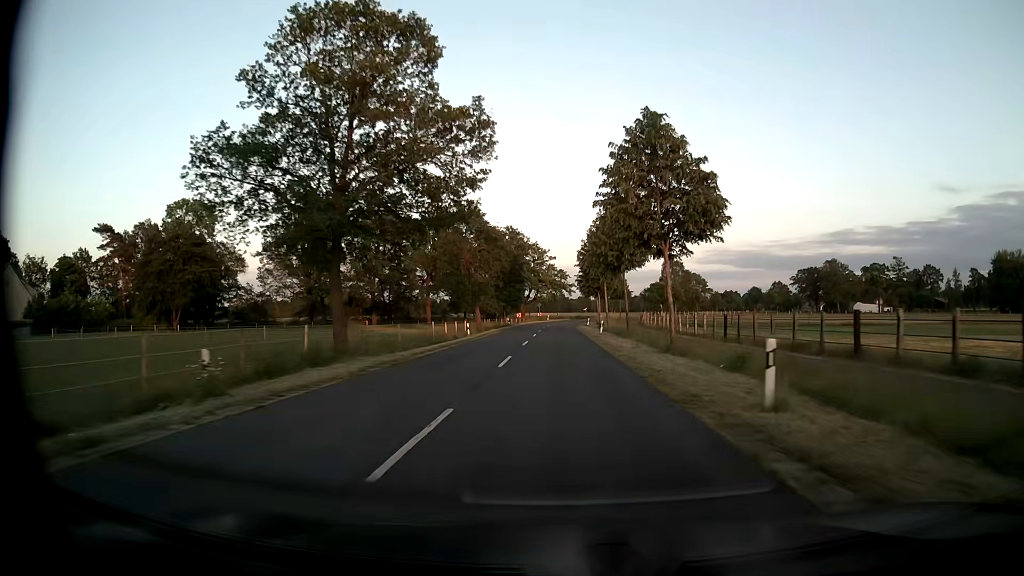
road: secondary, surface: asphalt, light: Day
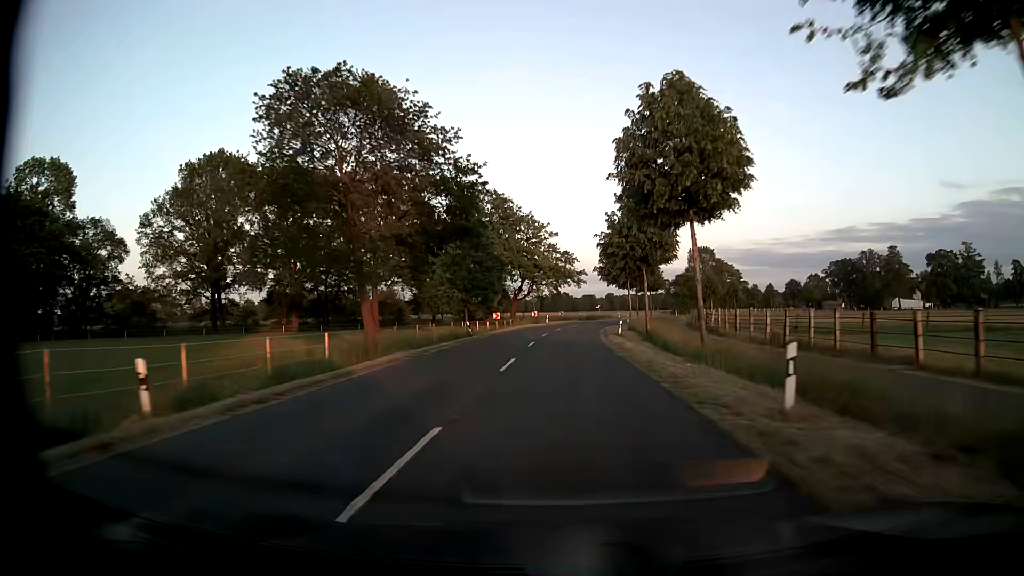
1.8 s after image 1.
(0.0, +37.6) m; 0°
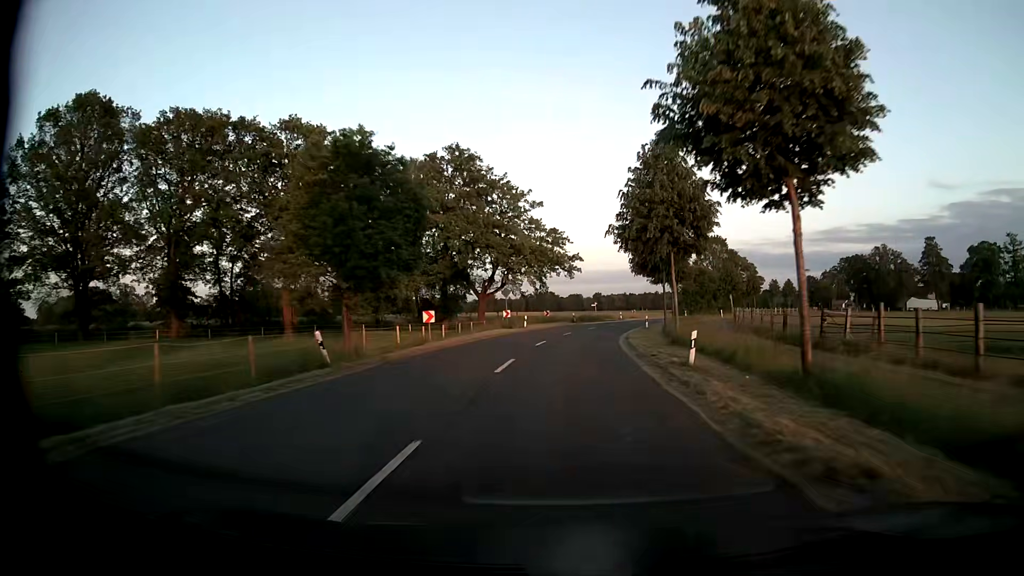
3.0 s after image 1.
(+0.1, +25.1) m; +1°
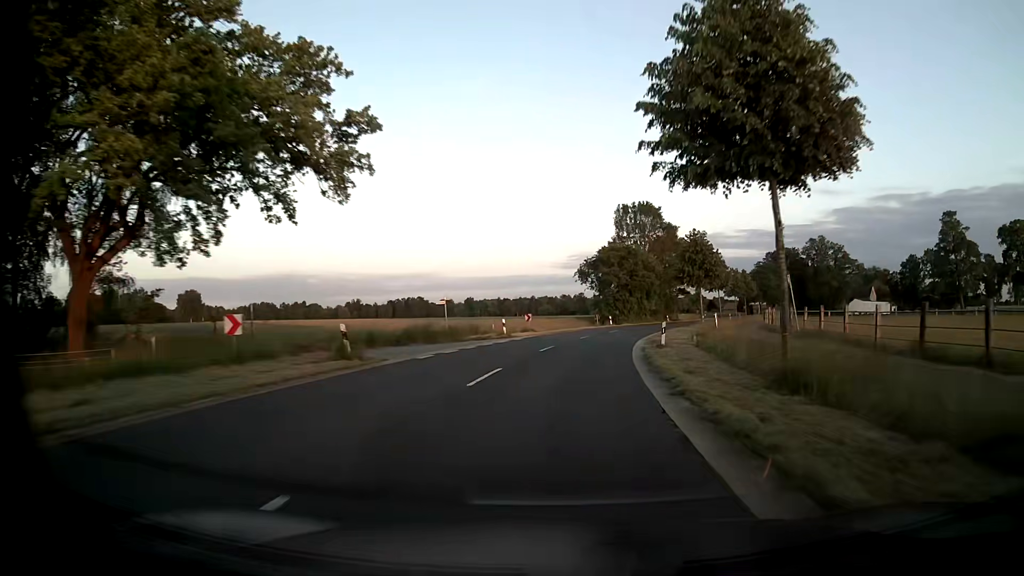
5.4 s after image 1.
(+3.4, +49.9) m; +11°
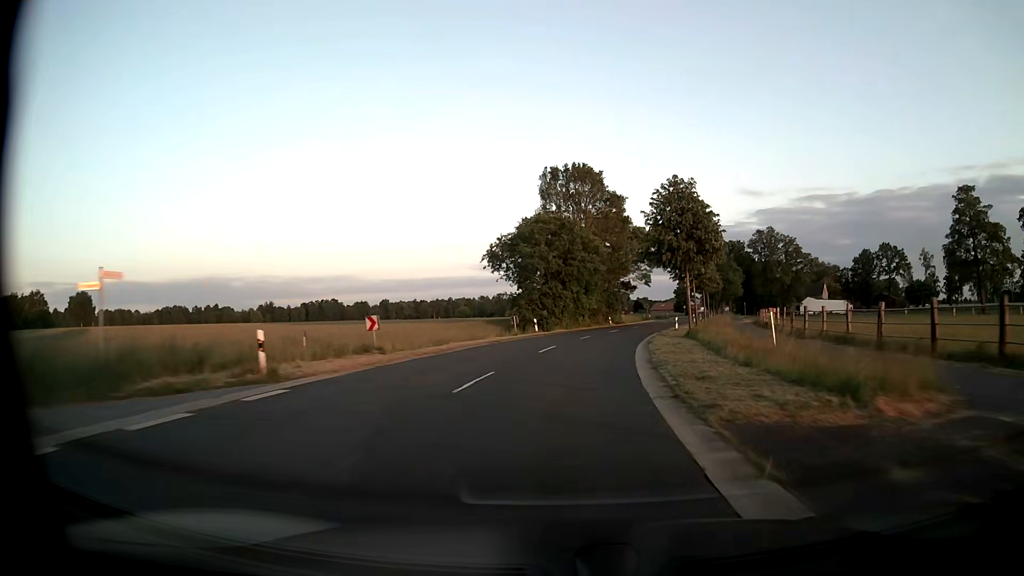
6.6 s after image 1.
(+1.2, +24.9) m; +6°
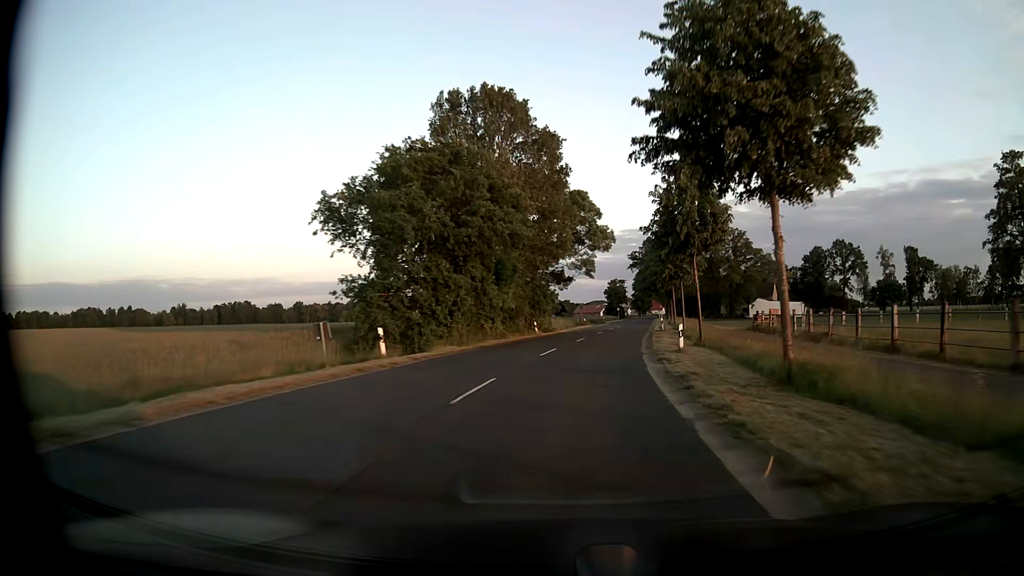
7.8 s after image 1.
(+1.5, +24.9) m; +7°
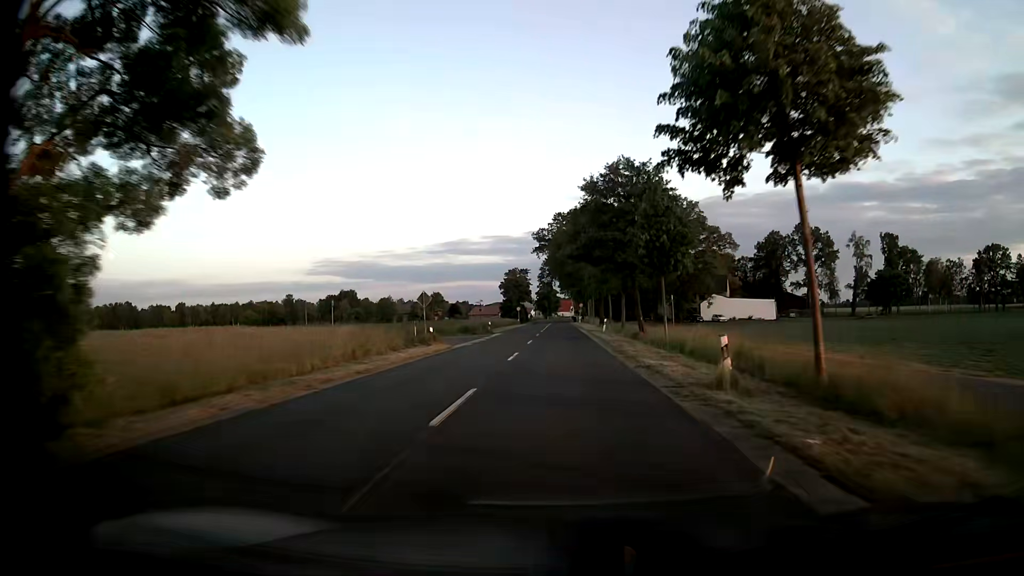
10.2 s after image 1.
(+4.6, +49.7) m; +8°
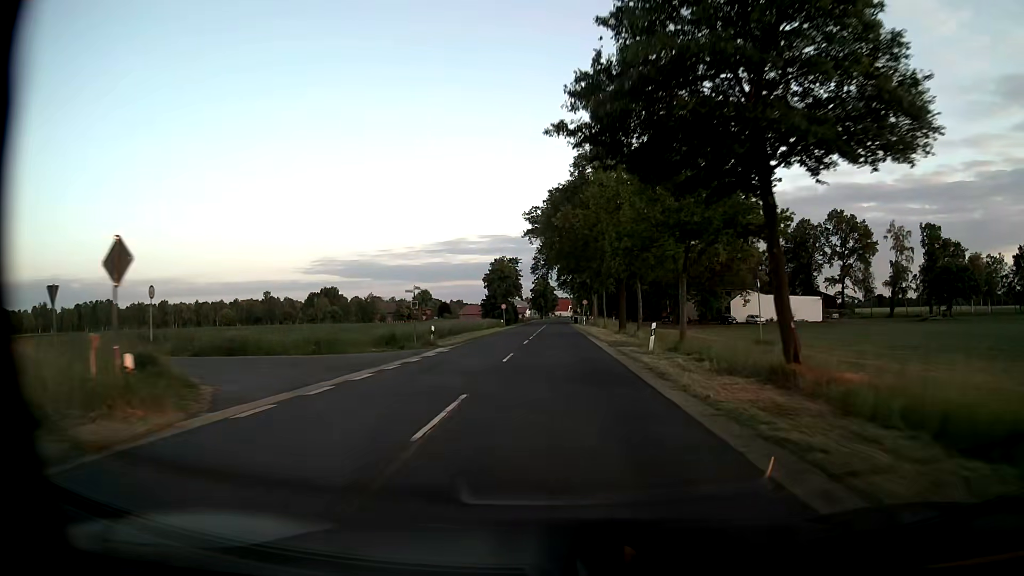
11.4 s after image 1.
(+0.2, +25.1) m; +1°
(0, +10) (0, +20) (0, +30) (0, +40) (0, +50) (0, +60) (0, +70) (0, +80) (0, +90) (0, +100) m
